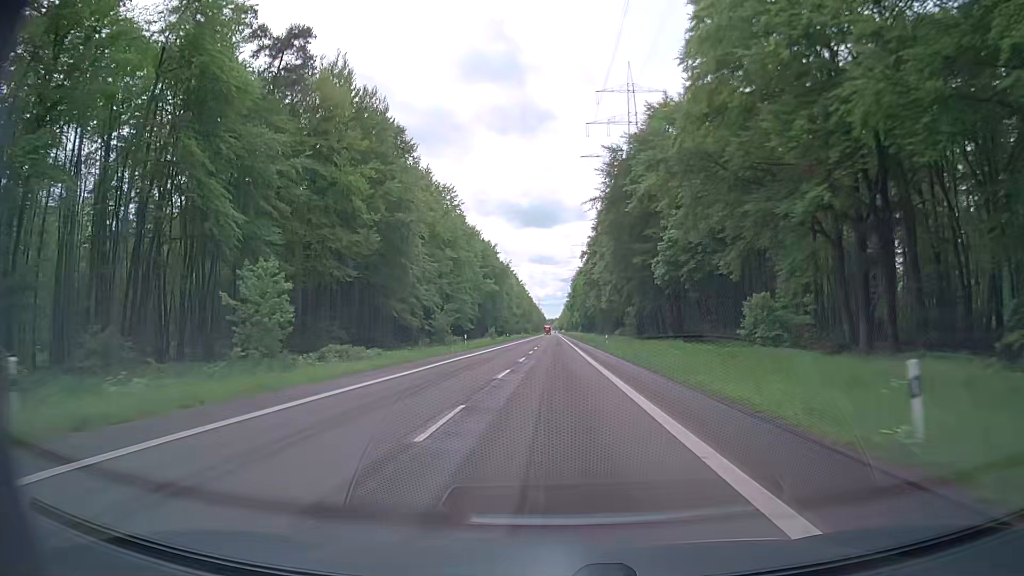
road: secondary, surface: asphalt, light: Day
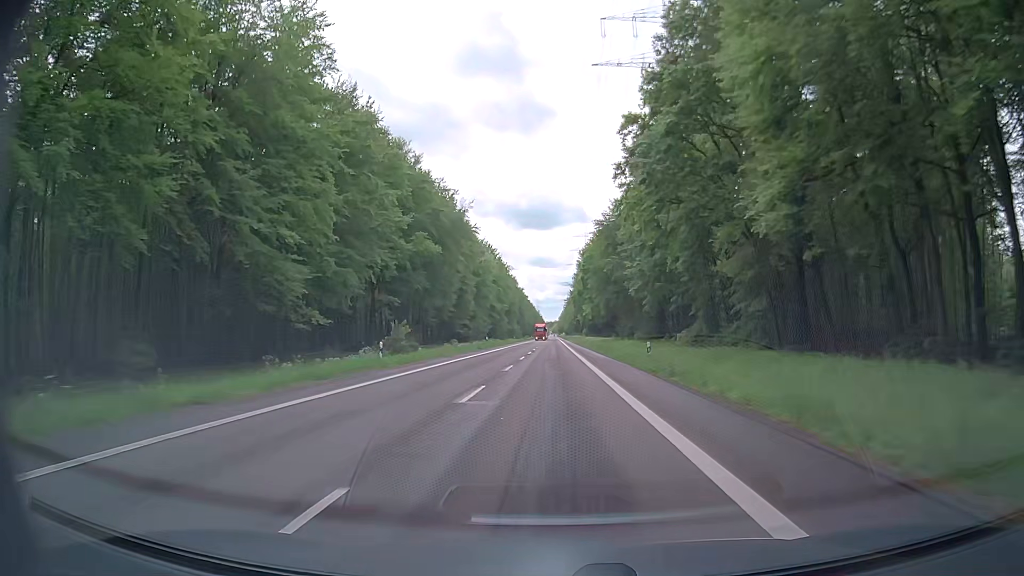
(+0.9, +77.4) m; +1°
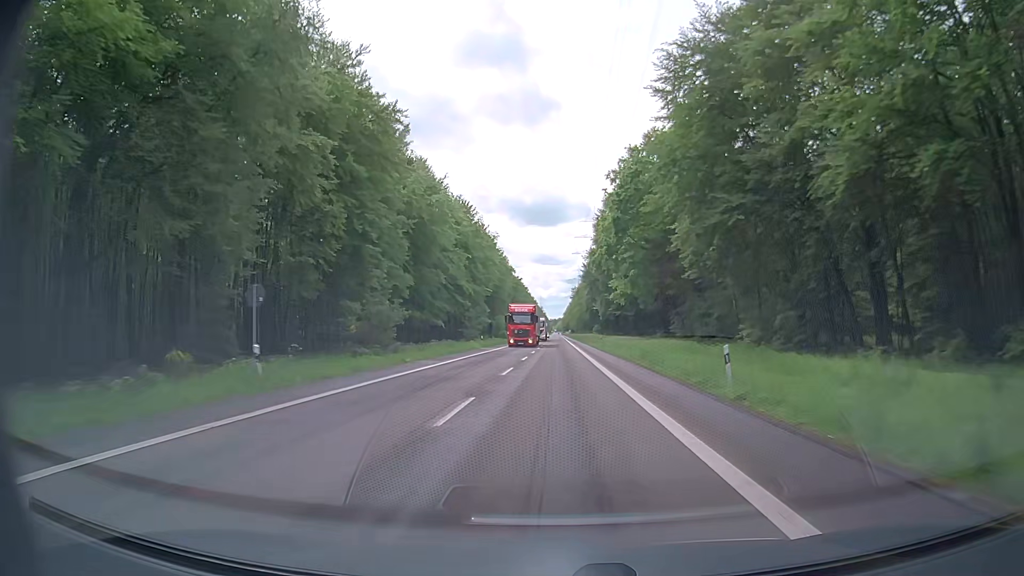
(-0.3, +62.6) m; 0°
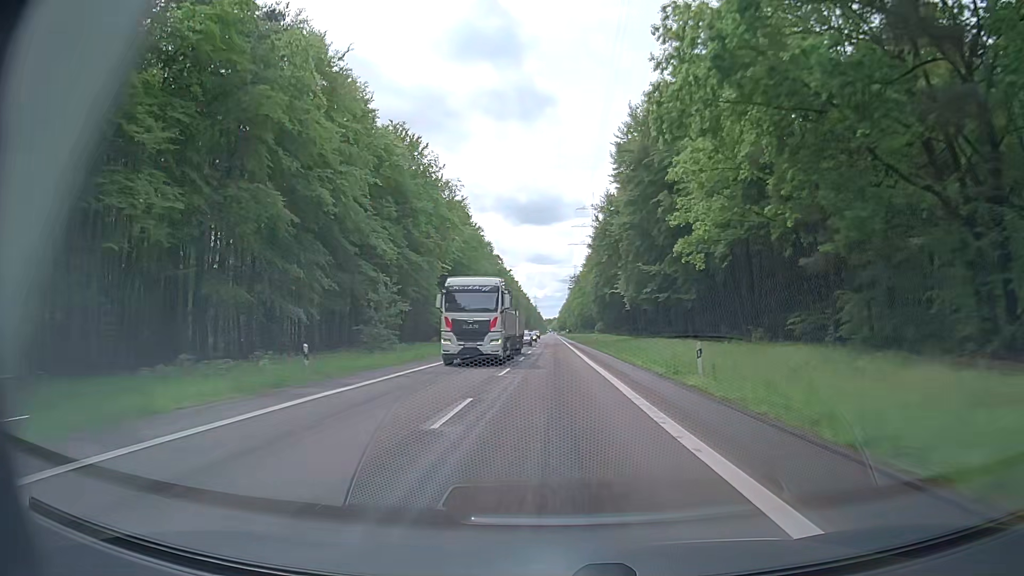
(-0.1, +47.2) m; 0°
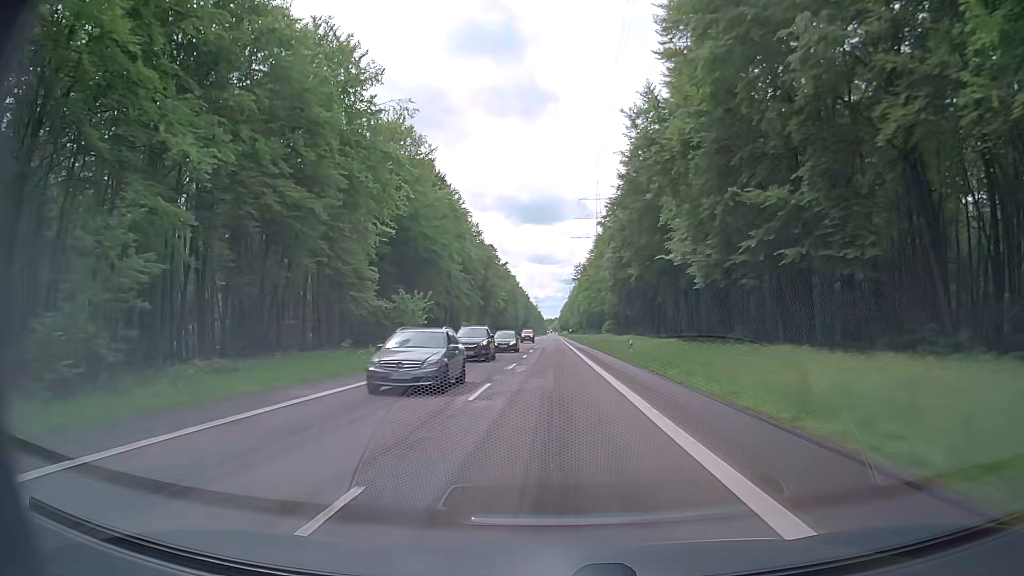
(+0.1, +31.5) m; 0°
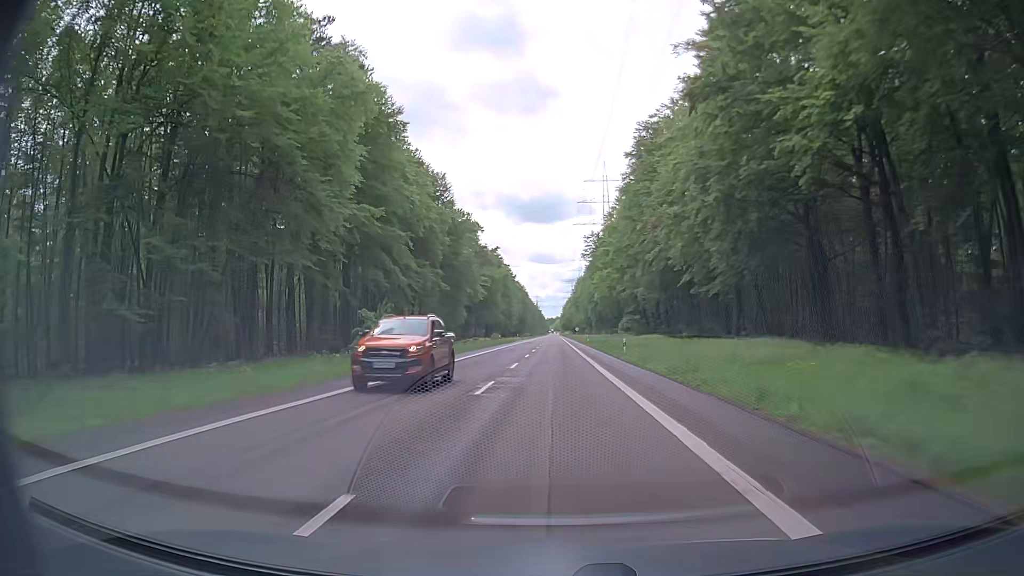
(-0.1, +47.4) m; 0°
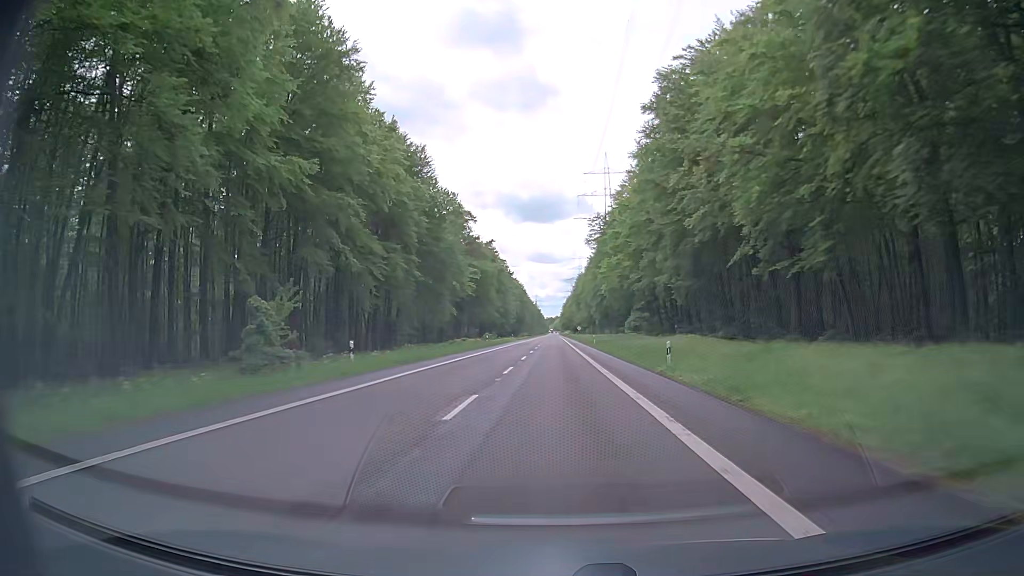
(-0.1, +15.8) m; 0°
